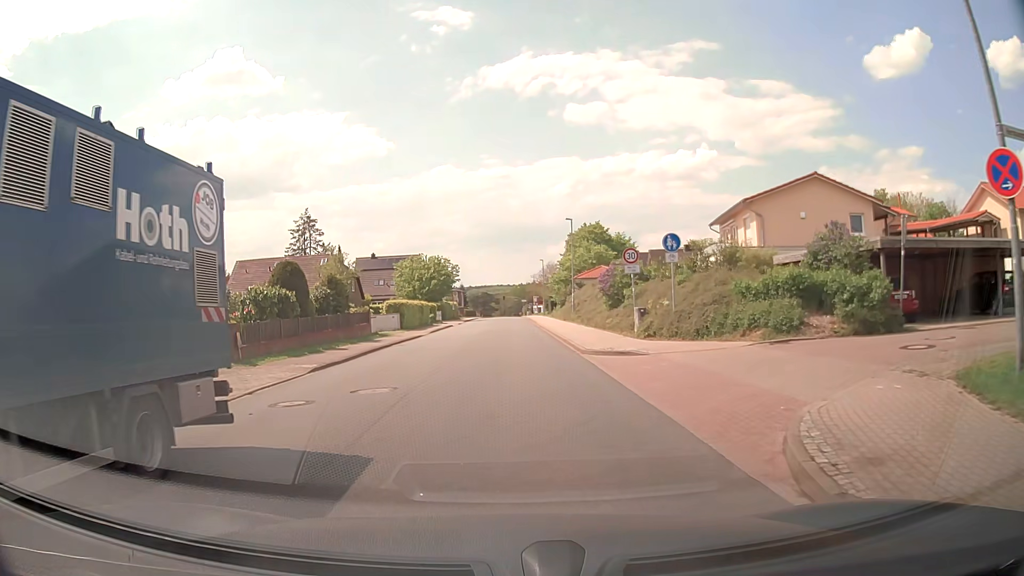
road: unclassified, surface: asphalt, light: Day
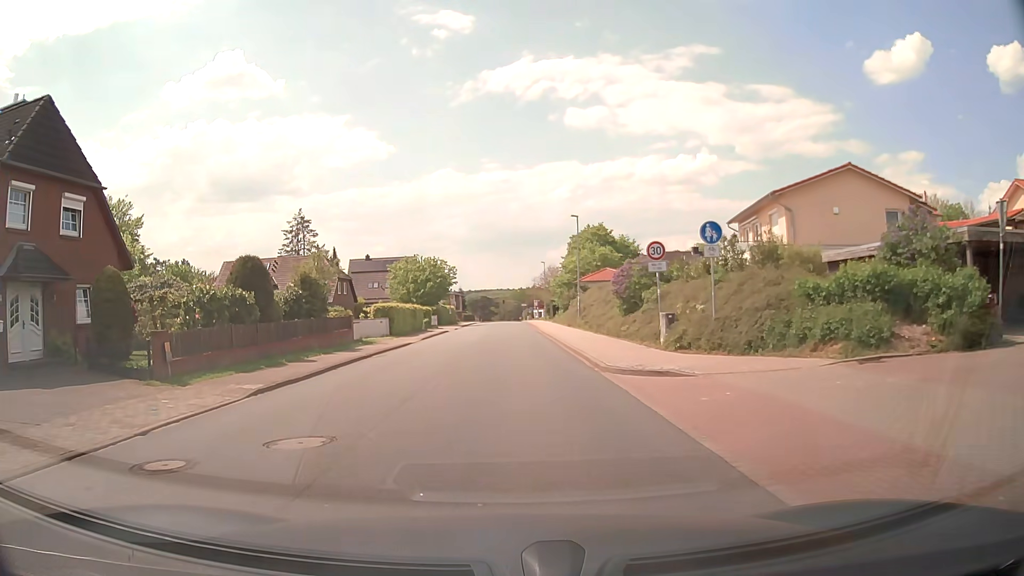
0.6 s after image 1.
(0.0, +4.2) m; 0°
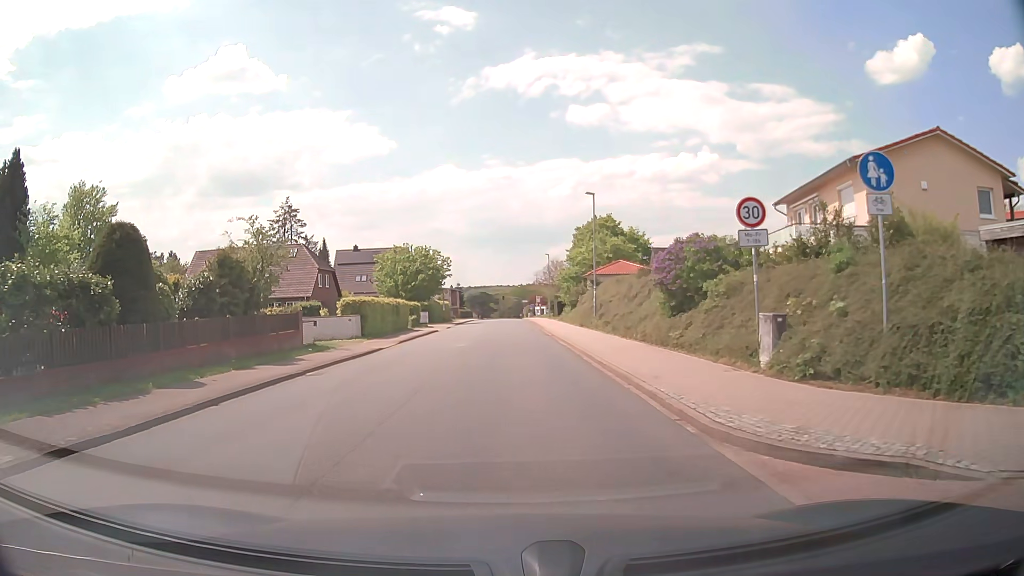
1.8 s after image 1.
(-0.1, +8.2) m; 0°
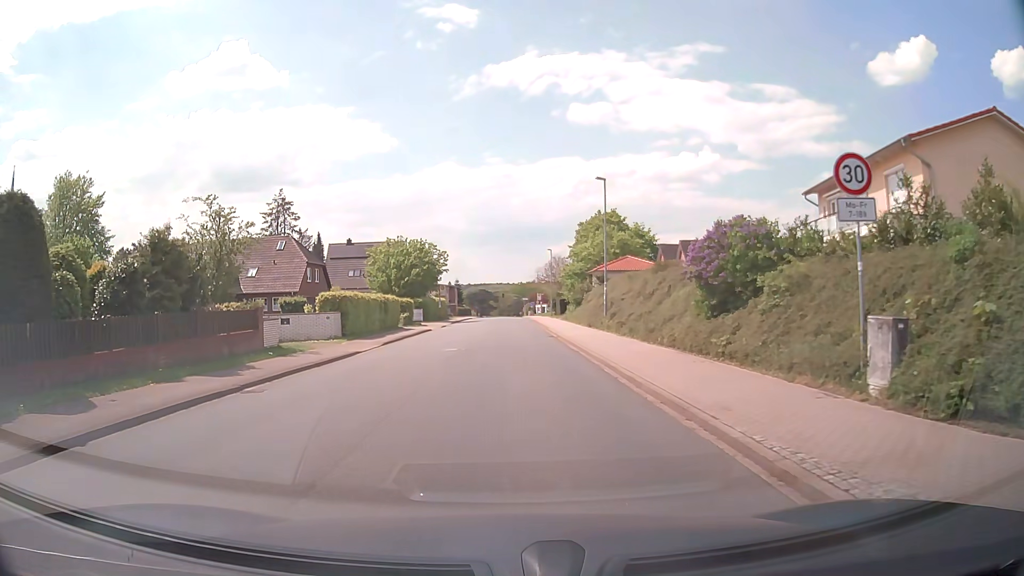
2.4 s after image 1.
(0.0, +4.1) m; 0°
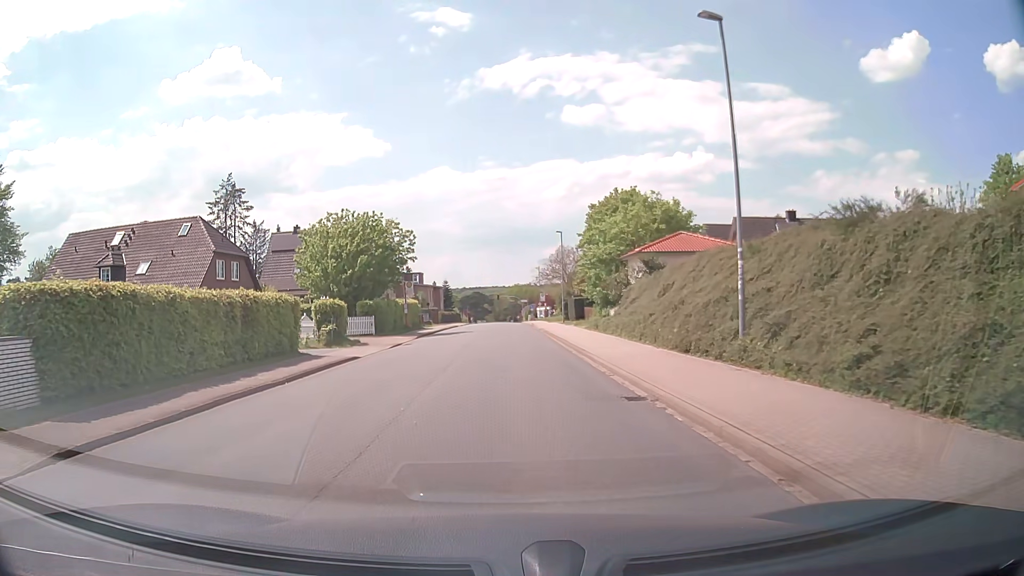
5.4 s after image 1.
(0.0, +20.6) m; 0°
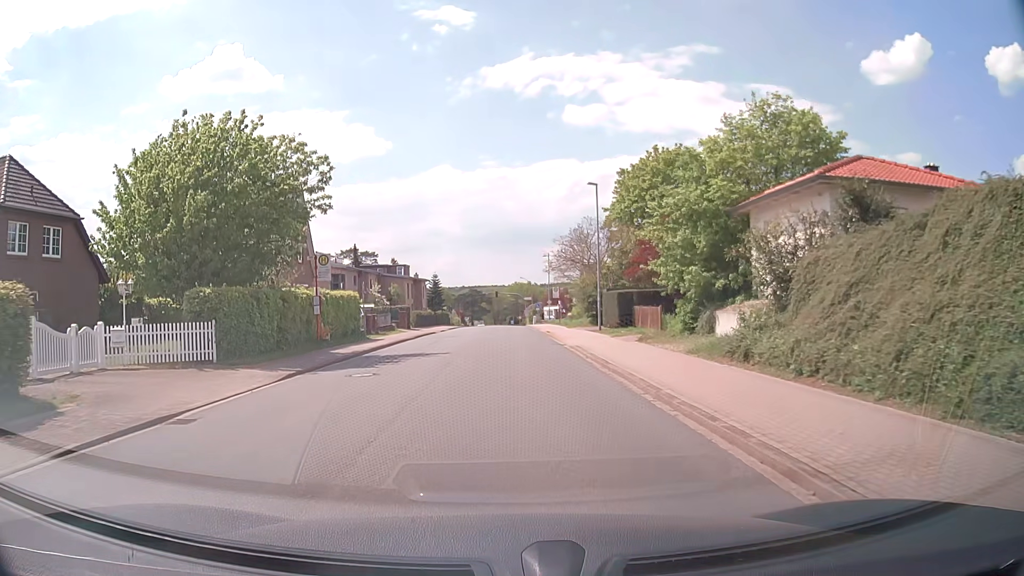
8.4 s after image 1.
(0.0, +22.2) m; 0°
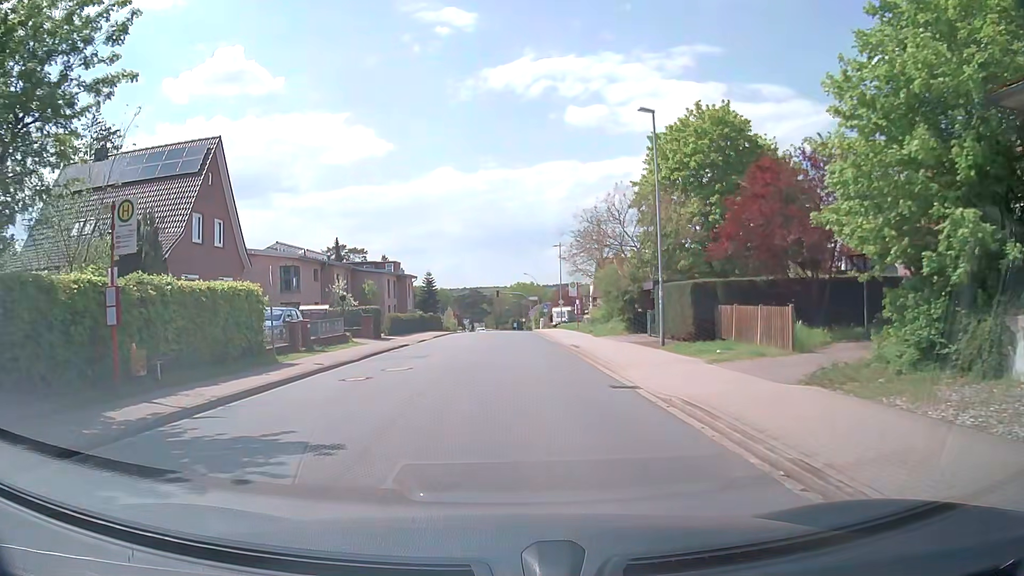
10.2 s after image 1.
(-0.1, +13.8) m; 0°
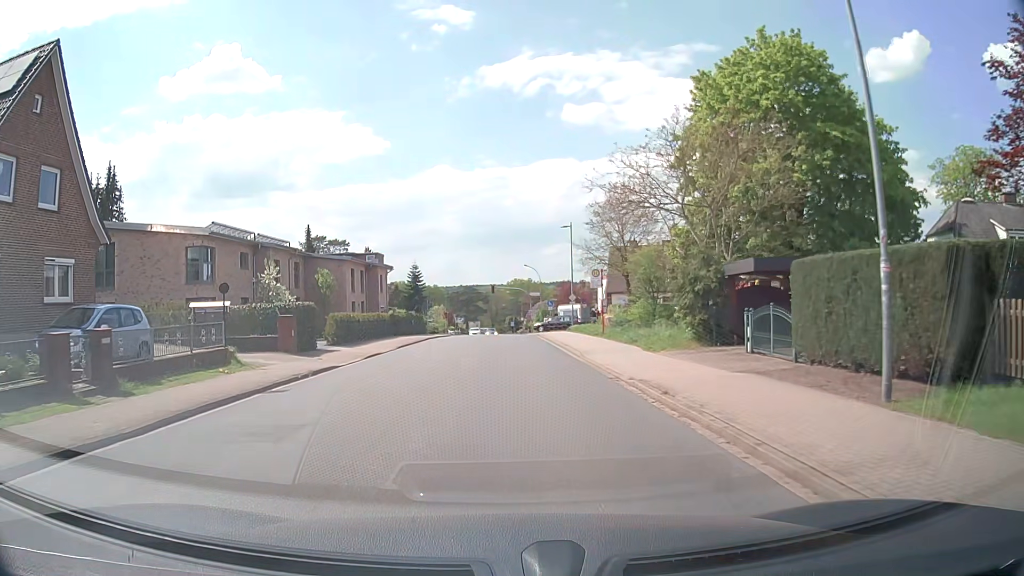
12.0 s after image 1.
(0.0, +13.5) m; 0°
(0, +10) (0, +20) (0, +30) (0, +40) (0, +50) (0, +60) (0, +70) (0, +80) (0, +90) (0, +100) m
